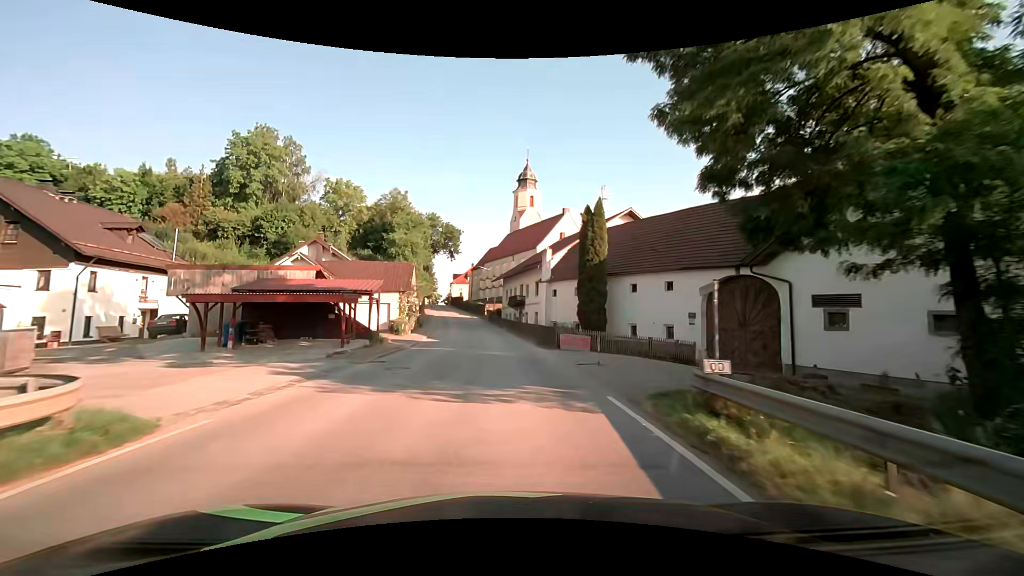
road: secondary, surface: asphalt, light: Day
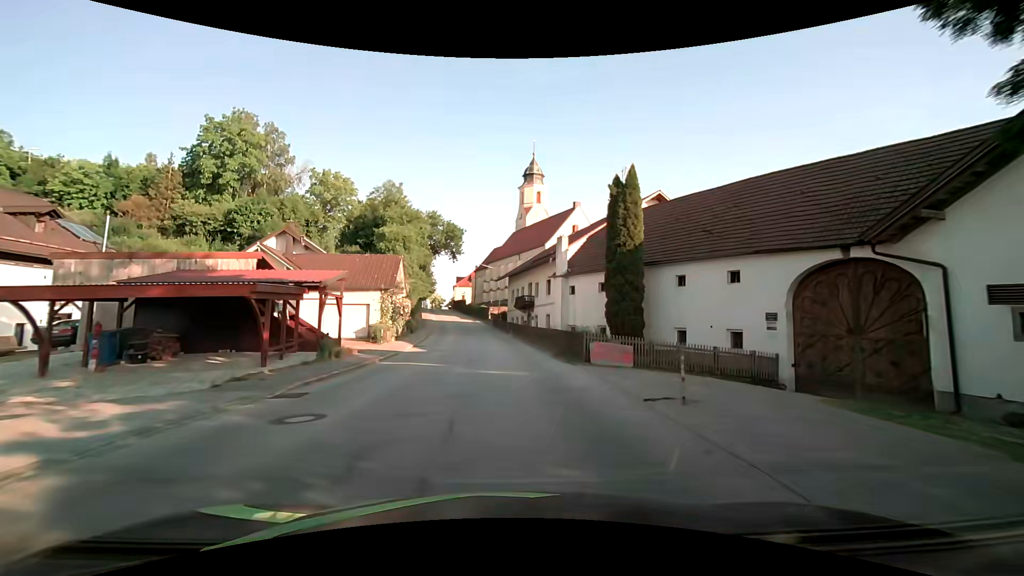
(-0.1, +7.5) m; -1°
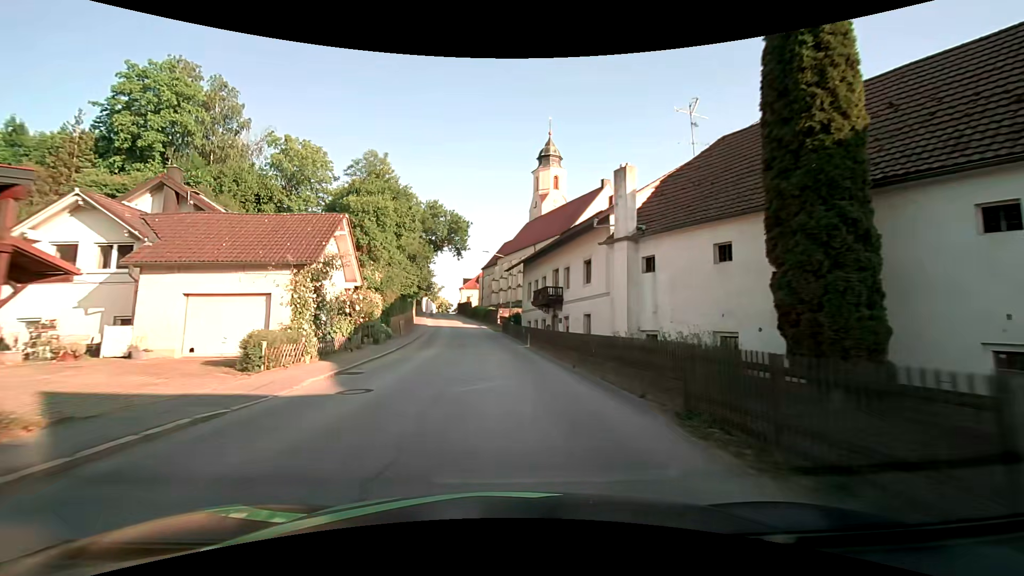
(-0.1, +15.0) m; -1°
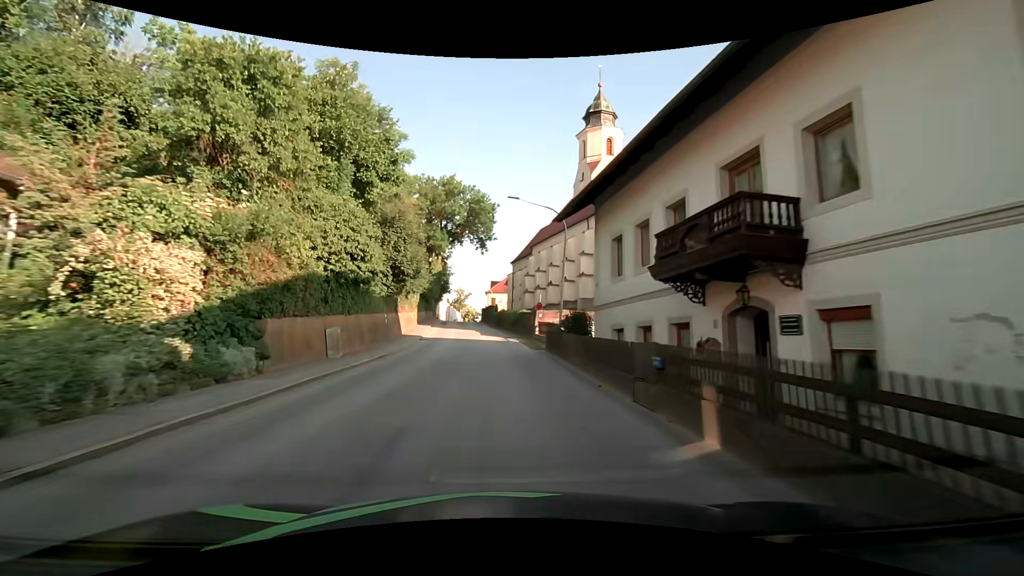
(-0.6, +22.3) m; -3°
(0, +10) (0, +20) (-1, +30) (-2, +40) (-3, +50) (-4, +60) (-6, +70) (-7, +80) (-7, +90) (-8, +100) m
